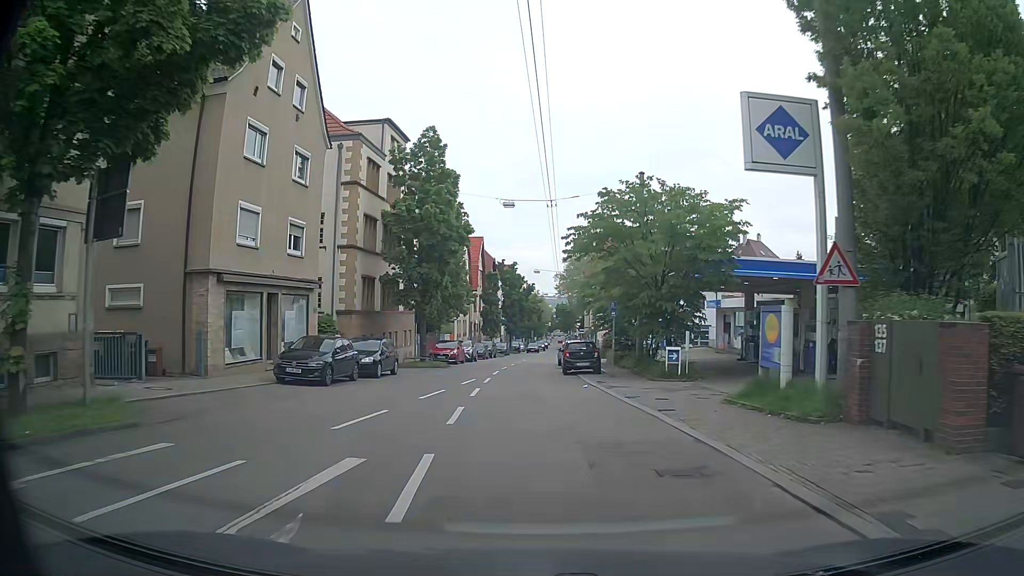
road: secondary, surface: asphalt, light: Day
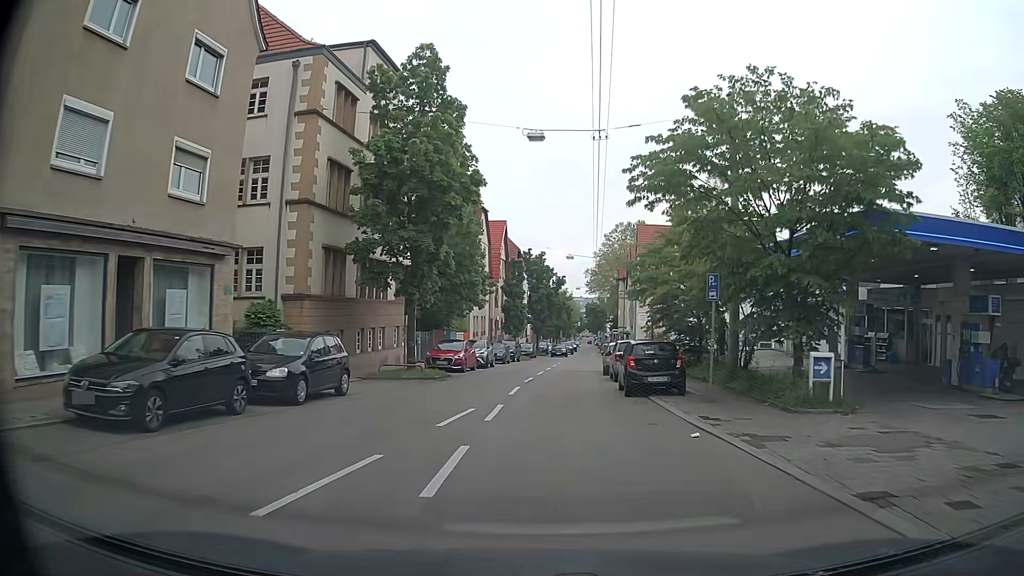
(-0.4, +11.2) m; -3°
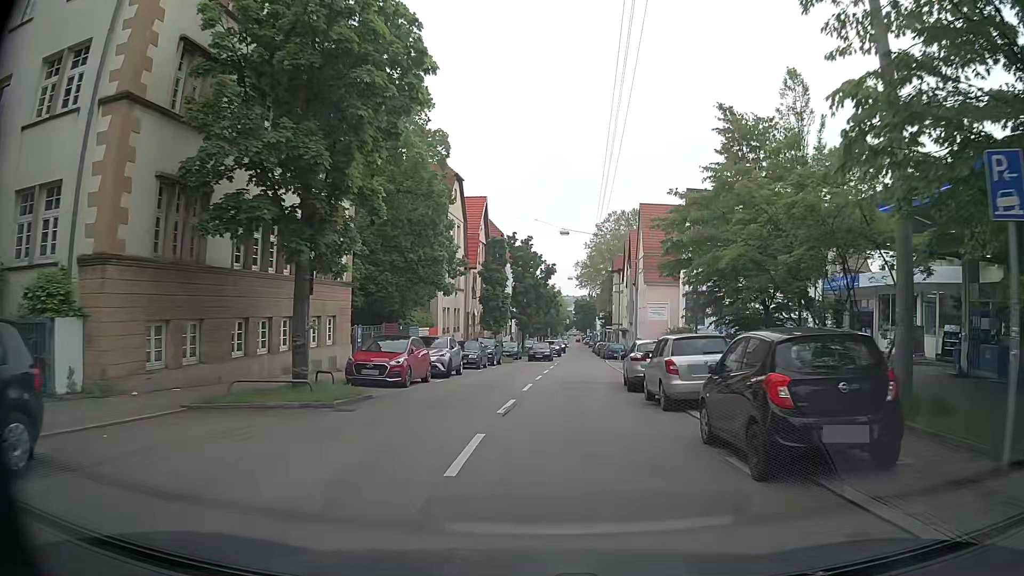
(+0.1, +11.1) m; +1°
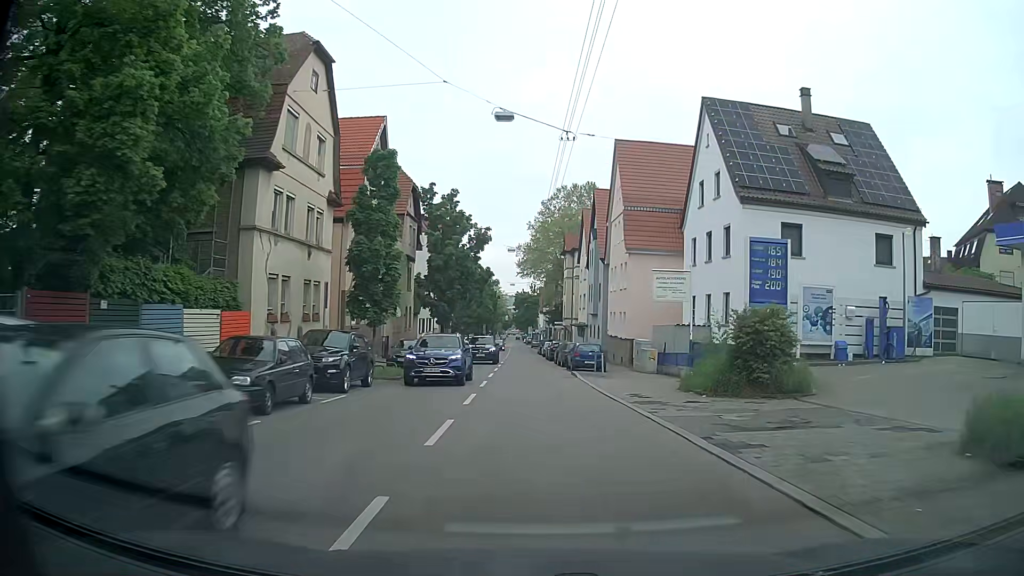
(+1.4, +21.7) m; +5°
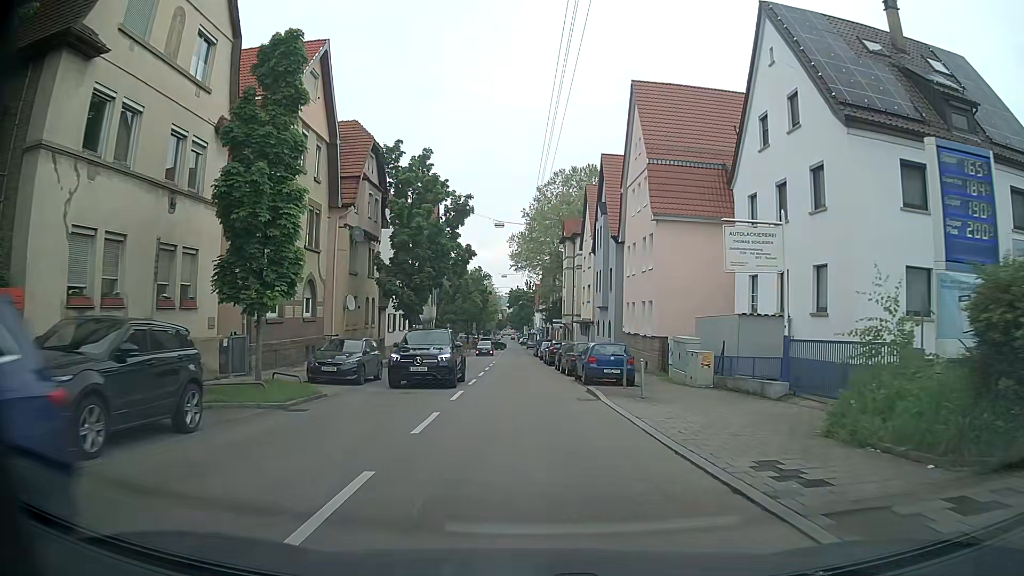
(+0.3, +10.9) m; +1°
(0, +10) (0, +20) (-1, +30) (-1, +40) (-1, +50) (-2, +60) (-2, +70) (-2, +80) (-2, +90) (-3, +100) m
